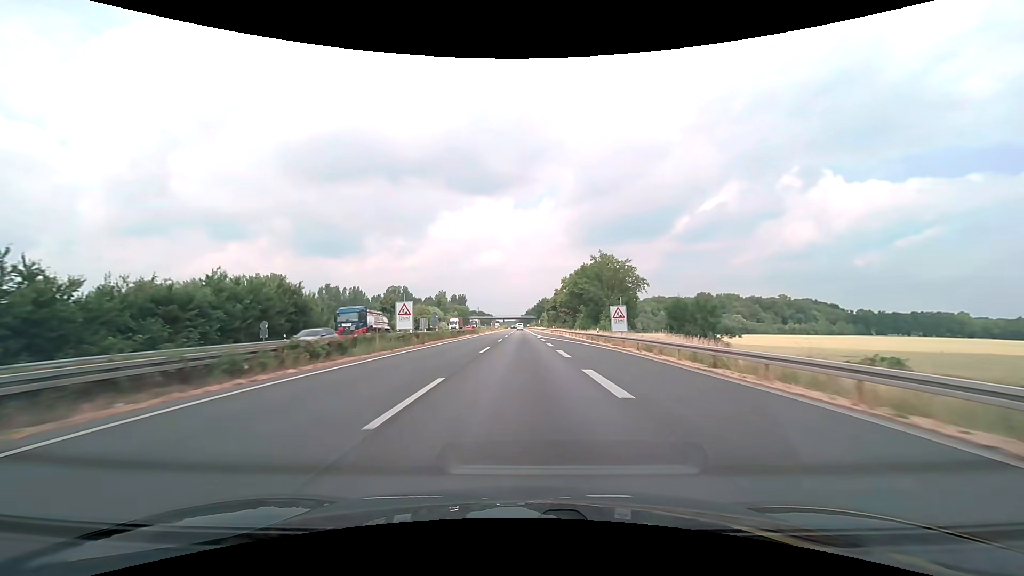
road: motorway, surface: asphalt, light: Day
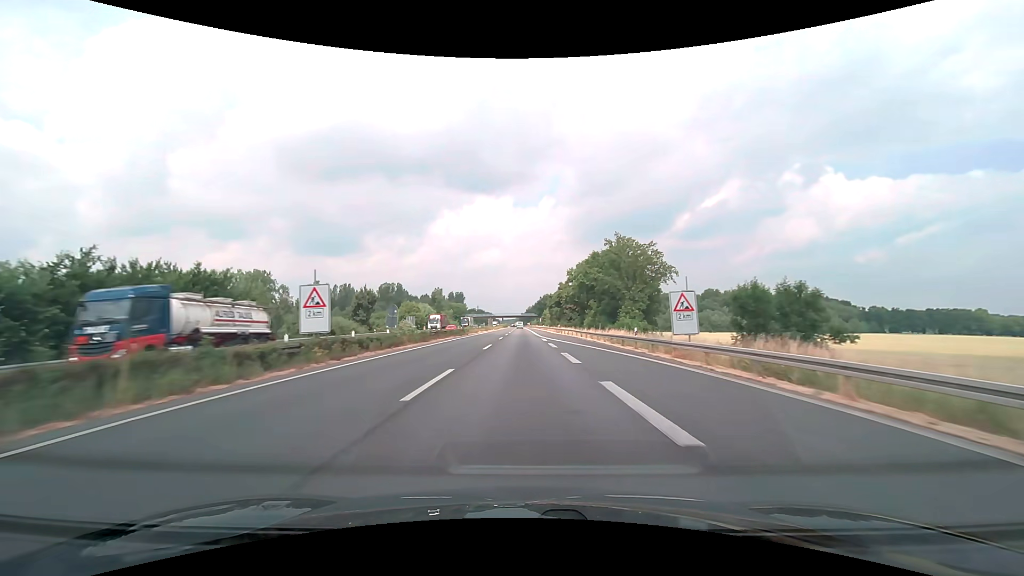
(0.0, +15.8) m; 0°
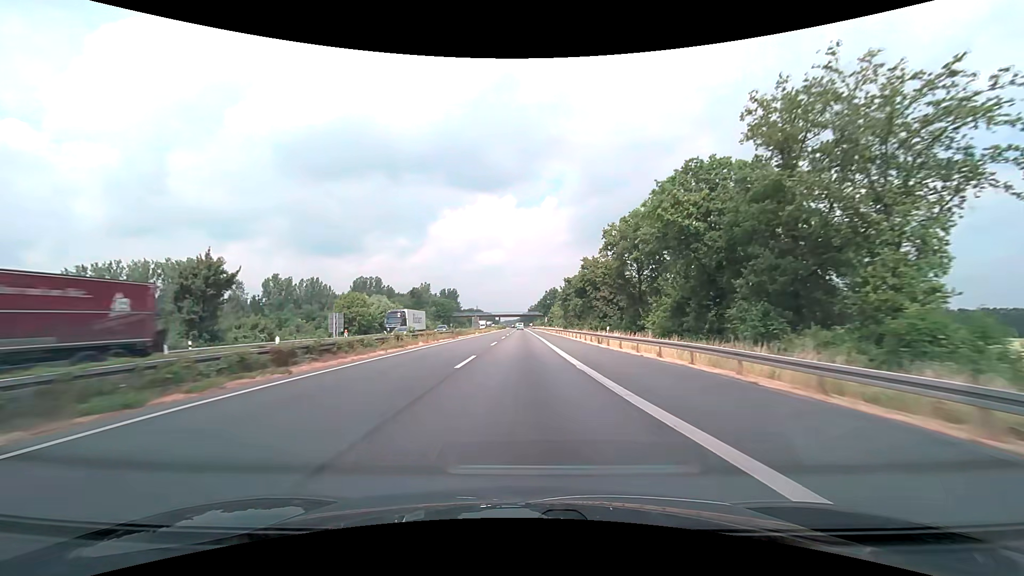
(-0.1, +47.4) m; 0°
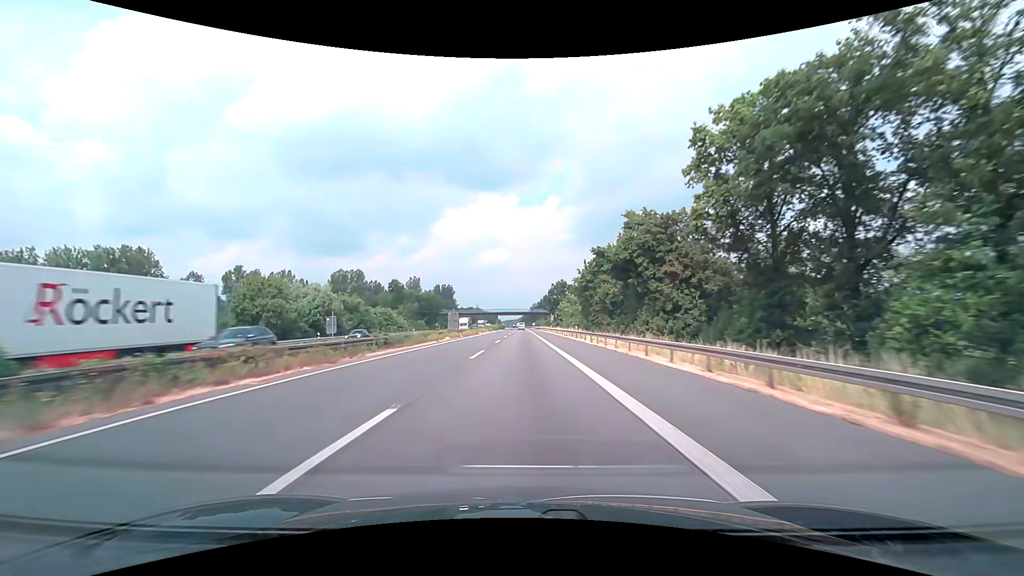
(-0.1, +31.6) m; 0°
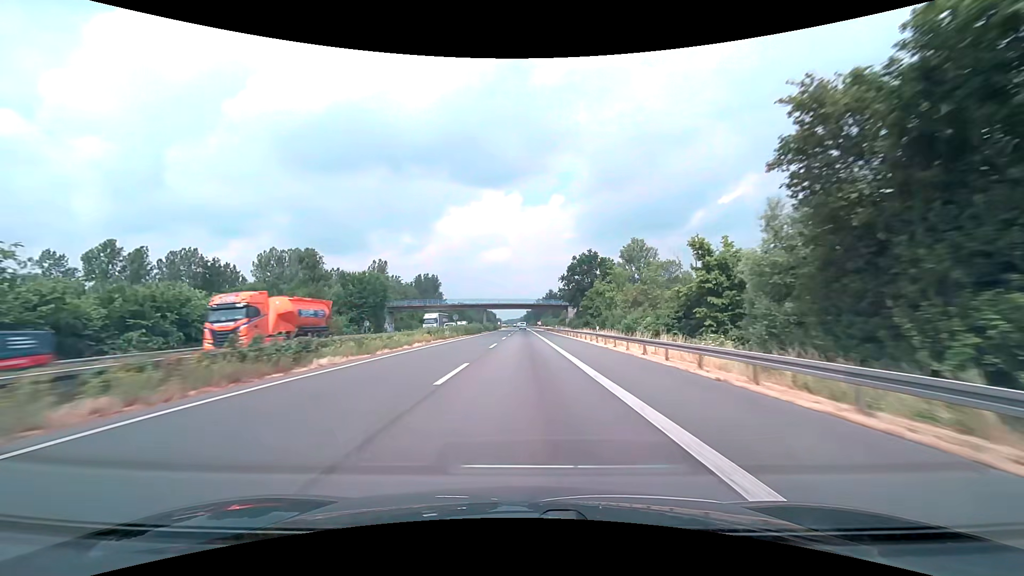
(-0.2, +63.3) m; 0°
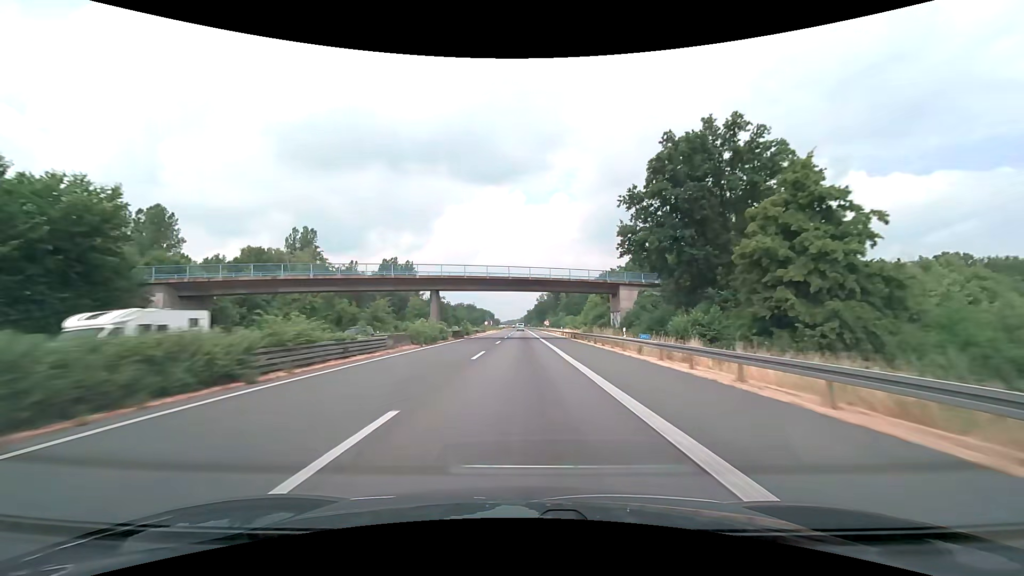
(0.0, +63.4) m; 0°
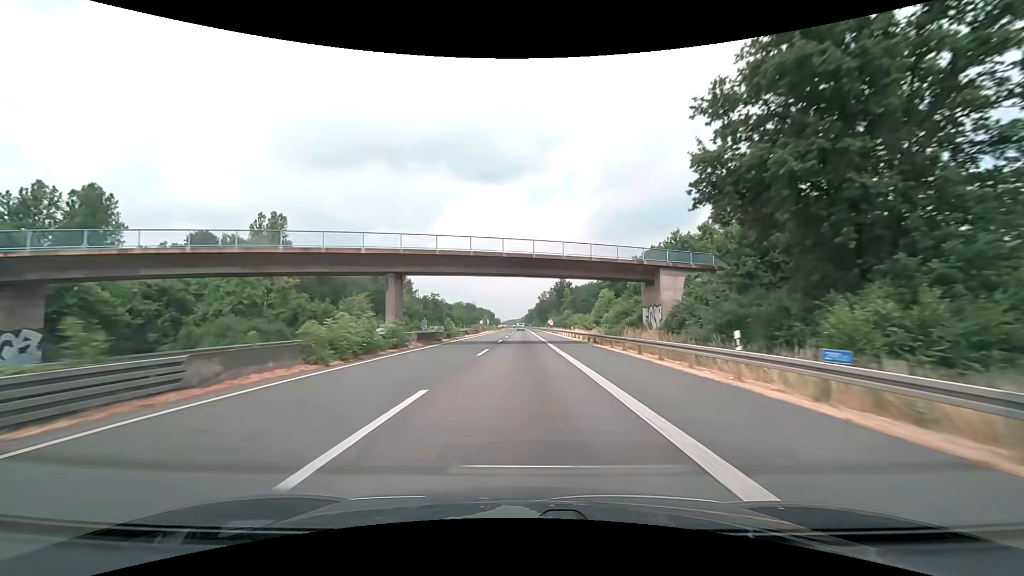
(0.0, +15.8) m; 0°
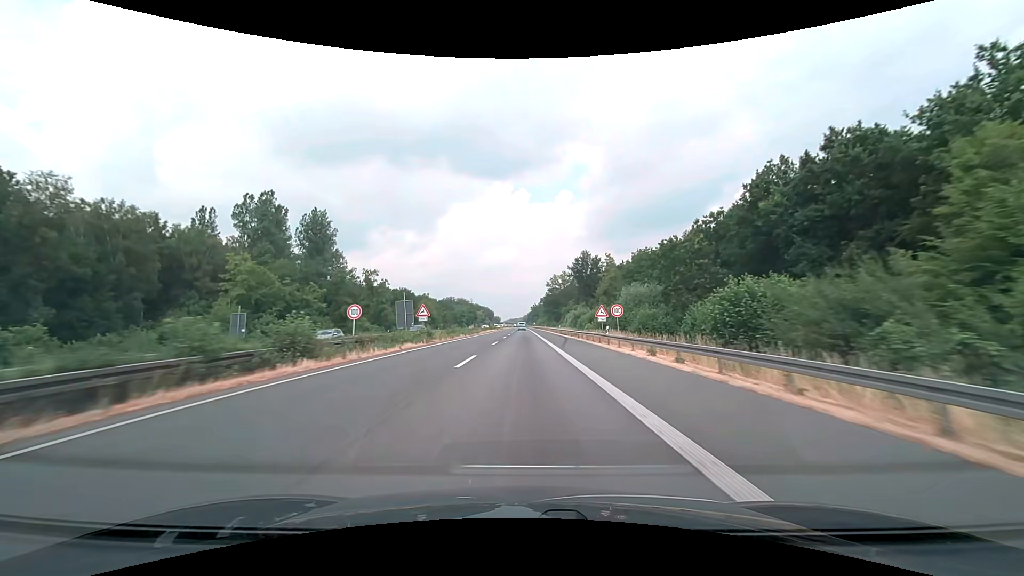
(-0.4, +79.1) m; -1°
(0, +10) (0, +20) (0, +30) (0, +40) (0, +50) (0, +60) (0, +70) (0, +80) (0, +90) (0, +100) m
